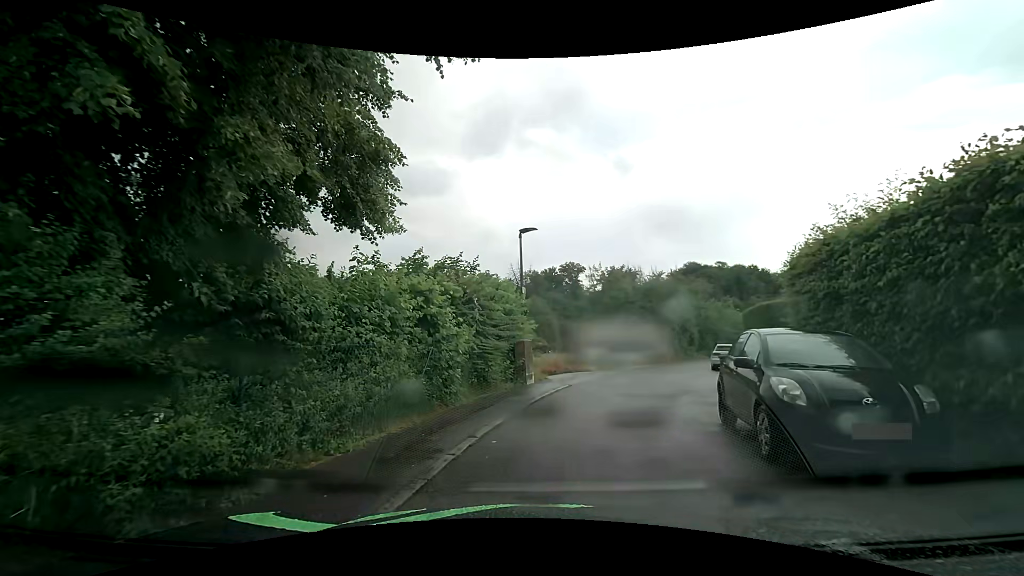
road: residential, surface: asphalt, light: Day
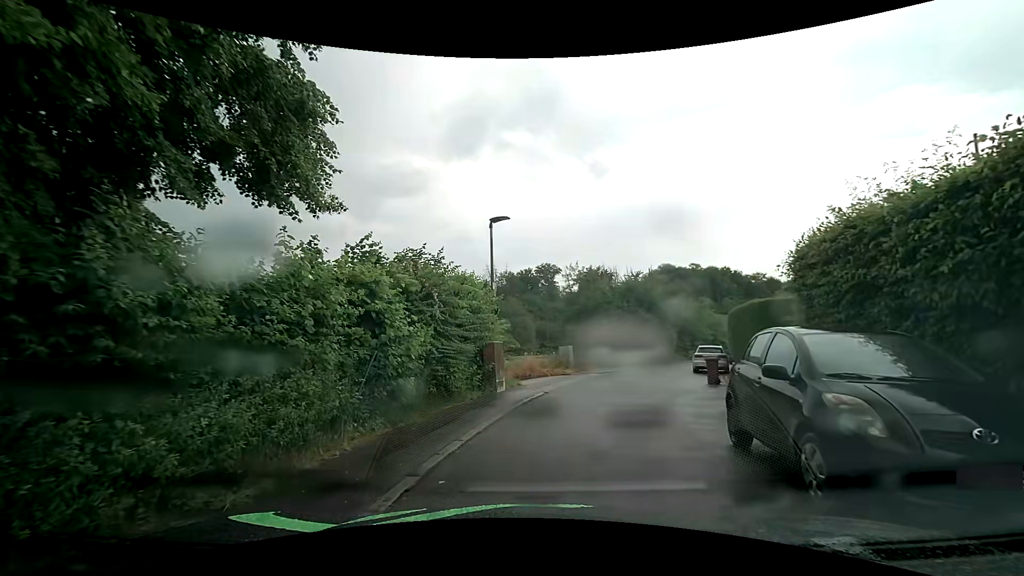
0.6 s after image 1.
(0.0, +1.7) m; +2°
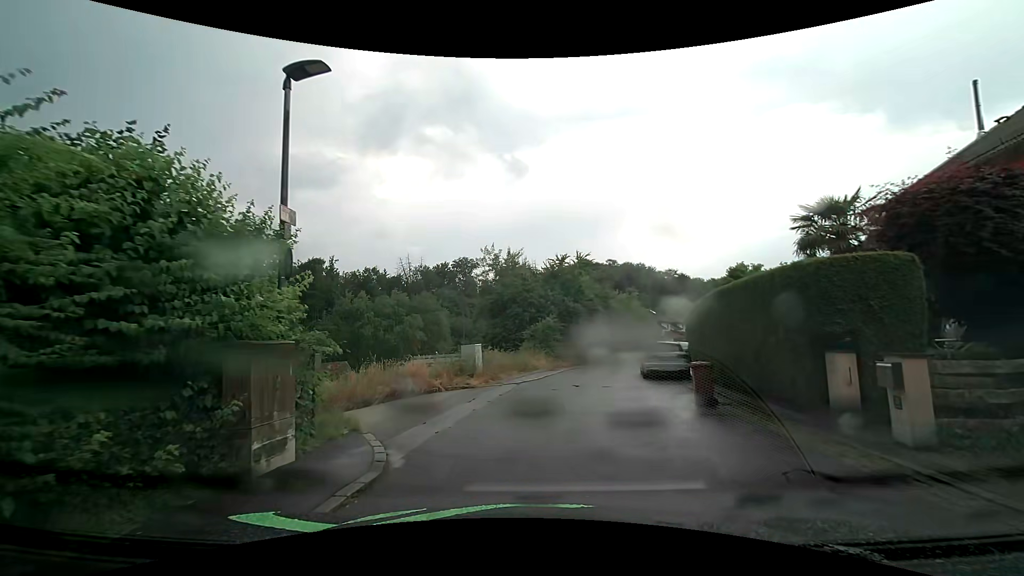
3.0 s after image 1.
(+0.9, +8.0) m; +11°
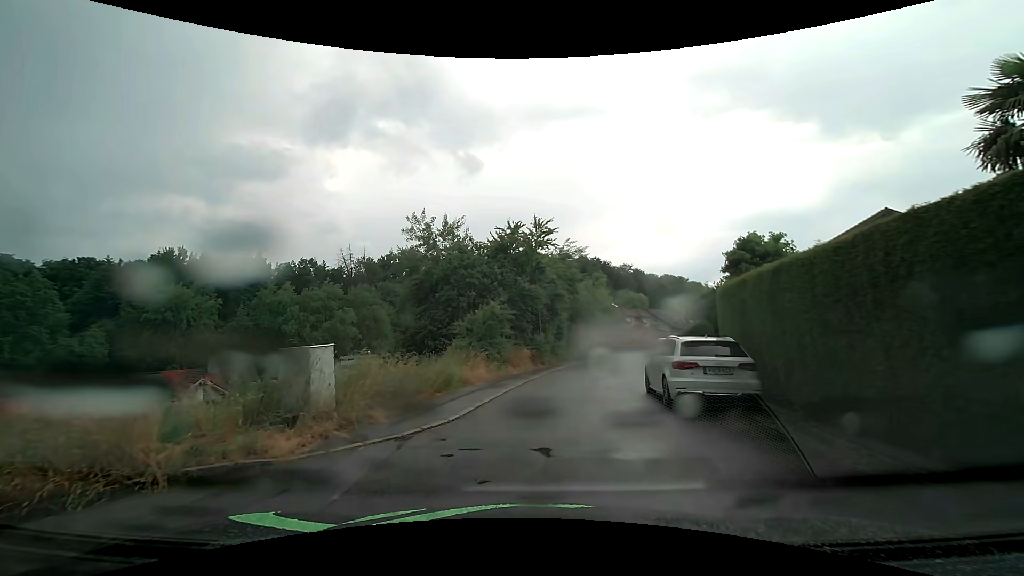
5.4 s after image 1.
(+0.4, +9.8) m; +4°
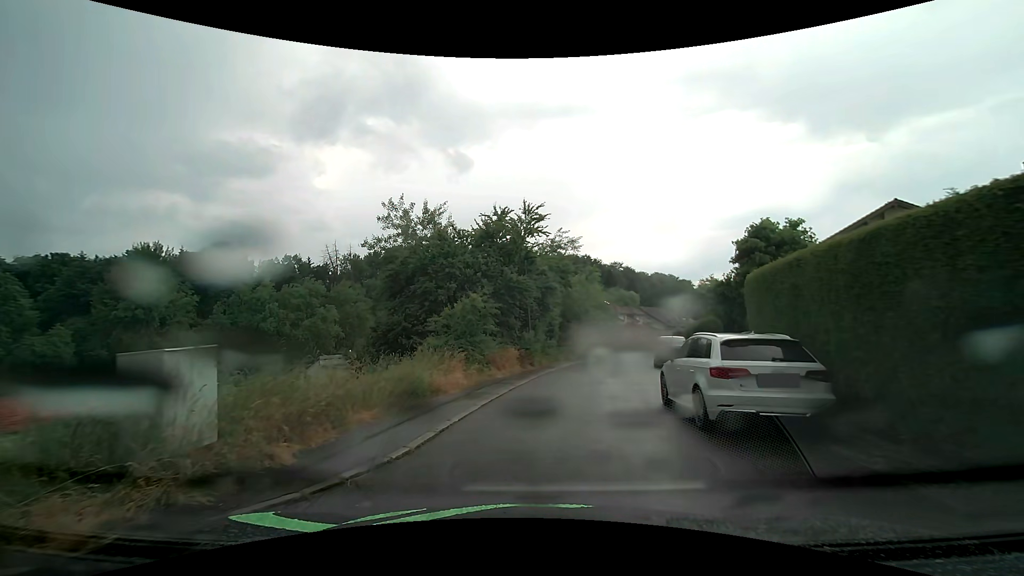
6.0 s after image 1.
(0.0, +2.8) m; +1°
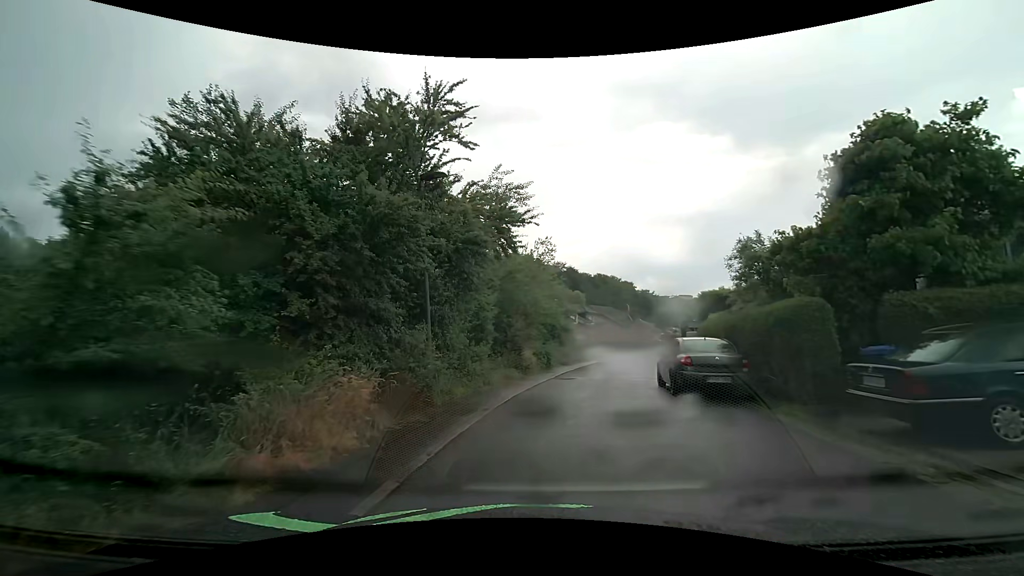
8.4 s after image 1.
(+0.7, +12.0) m; +7°
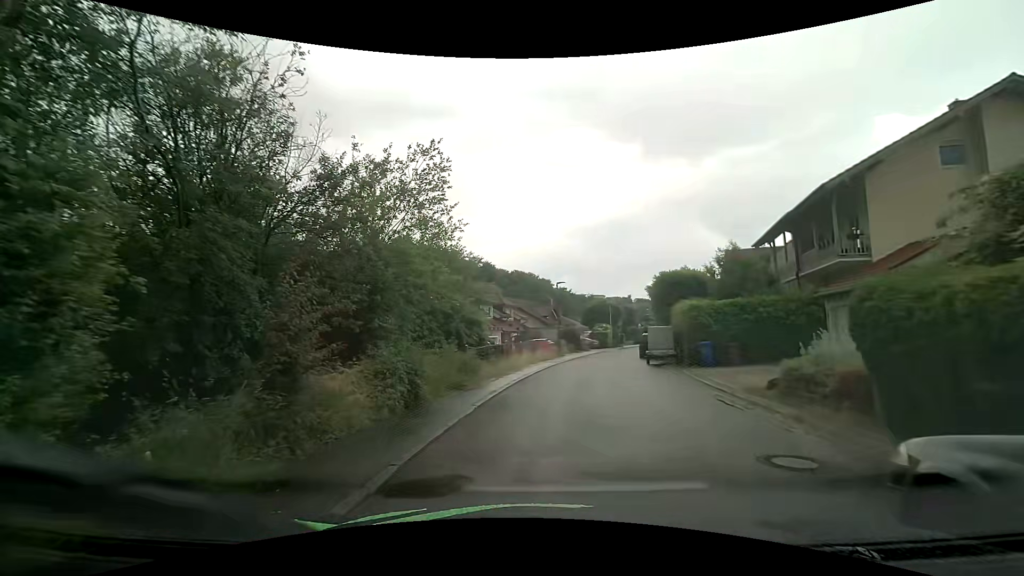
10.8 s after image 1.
(+1.1, +13.0) m; +9°
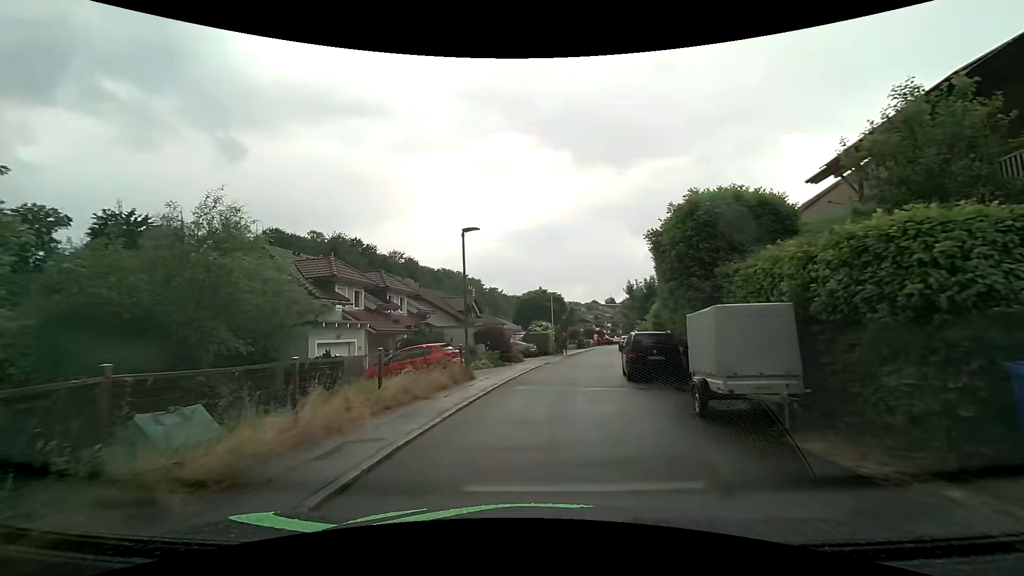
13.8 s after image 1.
(+1.6, +17.7) m; +8°
(0, +10) (+1, +20) (+3, +30) (+4, +40) (+6, +50) (+8, +59) (+10, +69) (+13, +79) (+16, +88) (+18, +98) m
